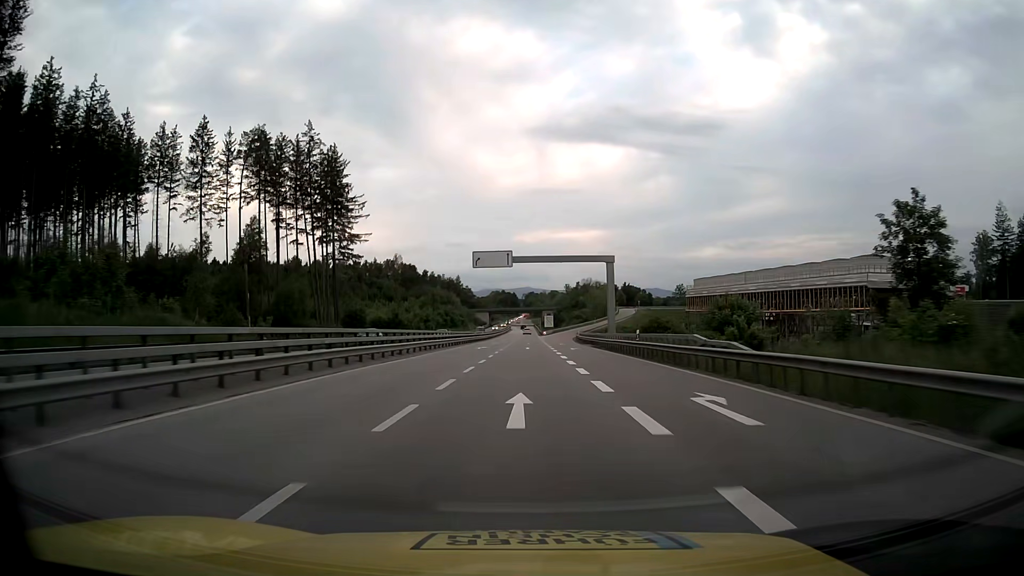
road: trunk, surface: asphalt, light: Day
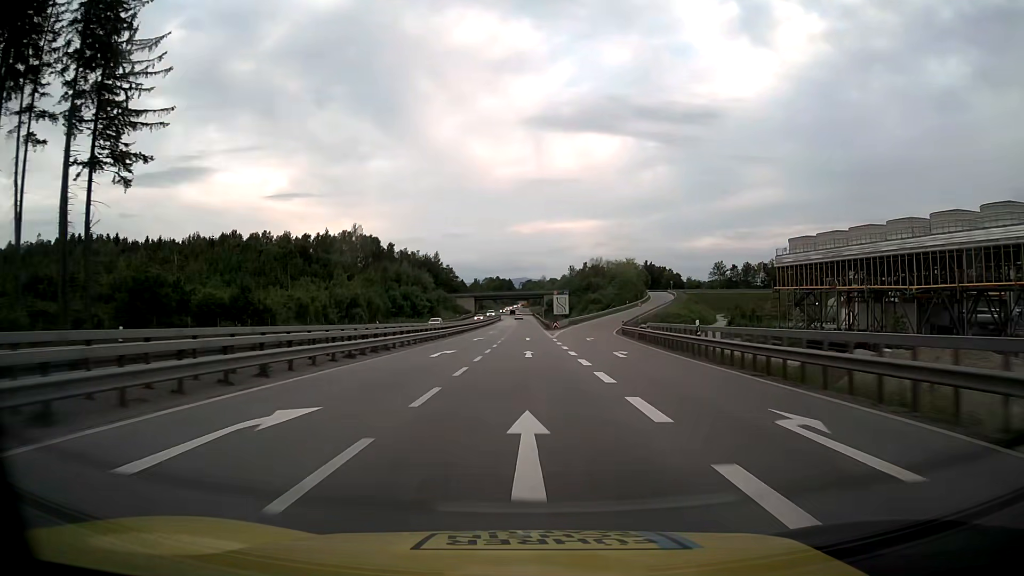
(+0.1, +64.0) m; 0°
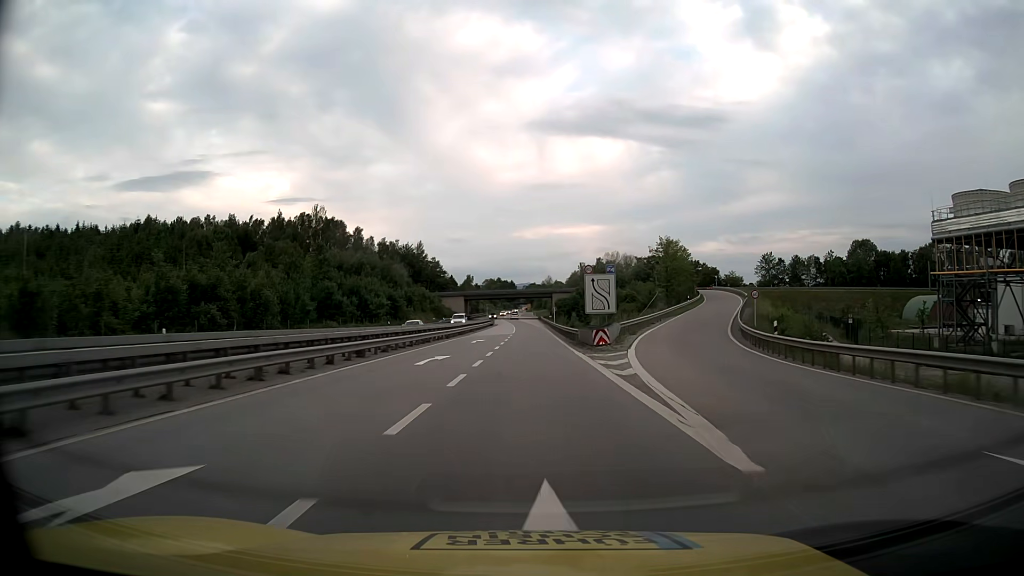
(-0.1, +44.5) m; 0°
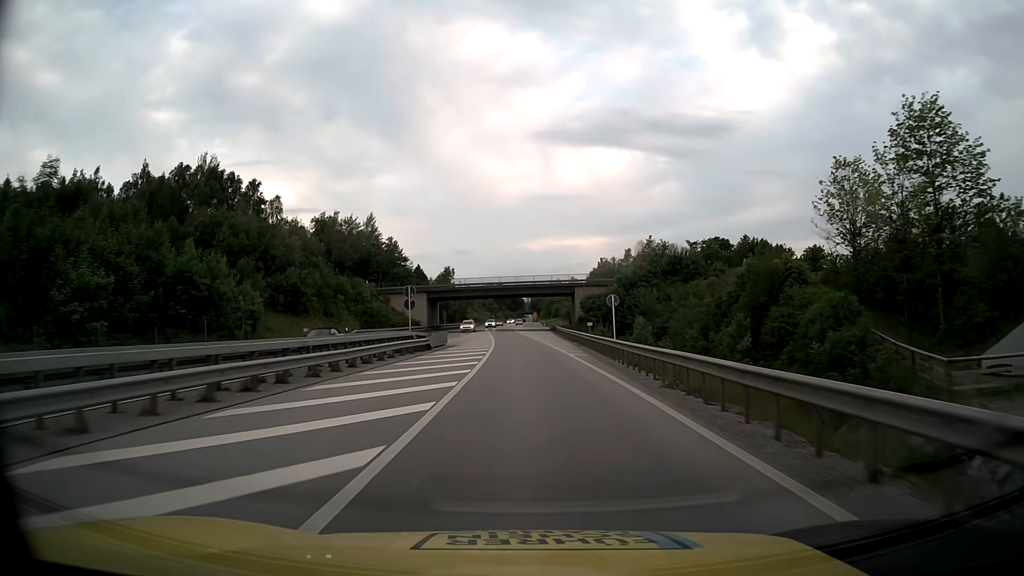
(+0.1, +67.2) m; 0°
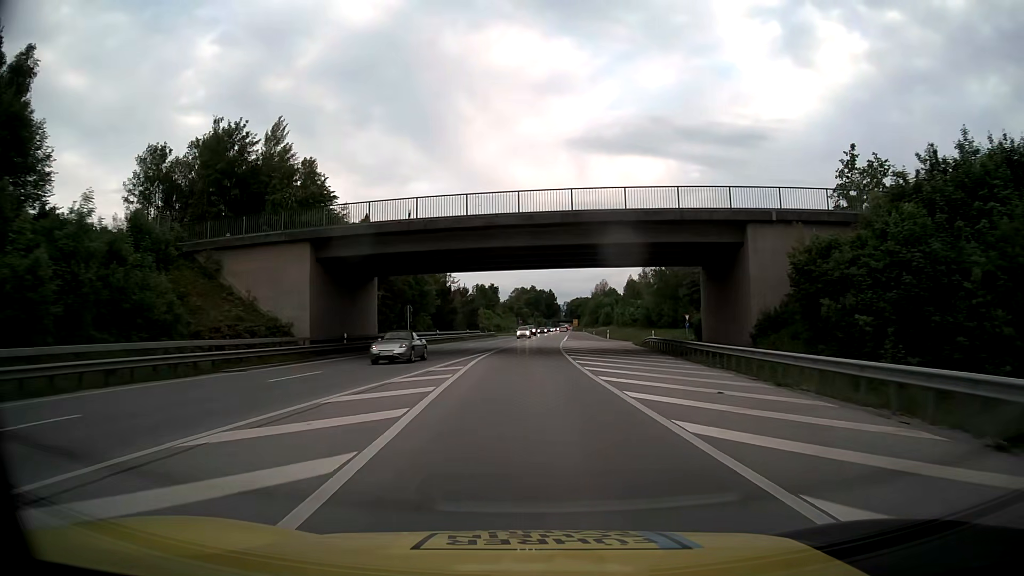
(-2.2, +66.2) m; -3°
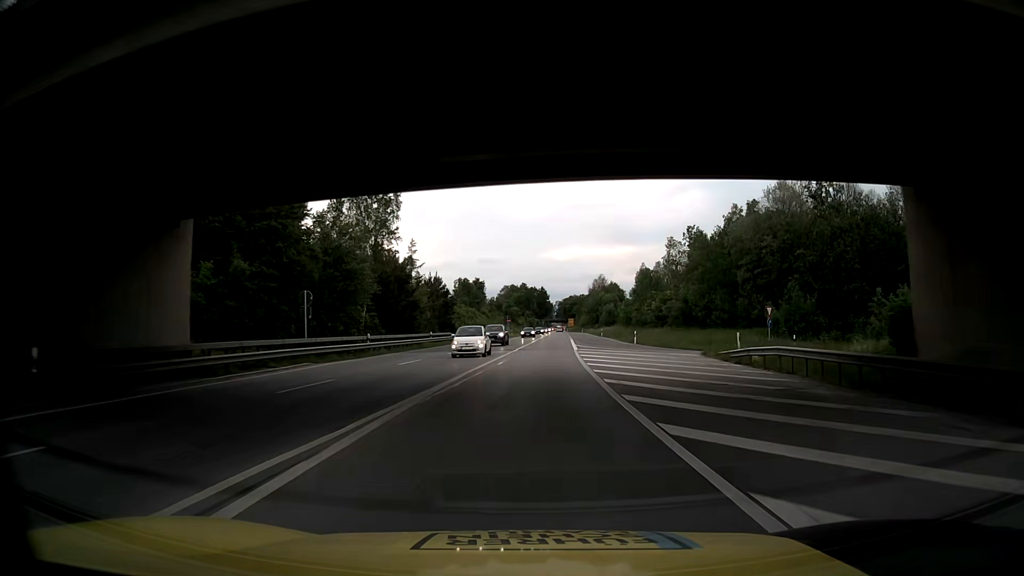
(0.0, +26.3) m; +1°
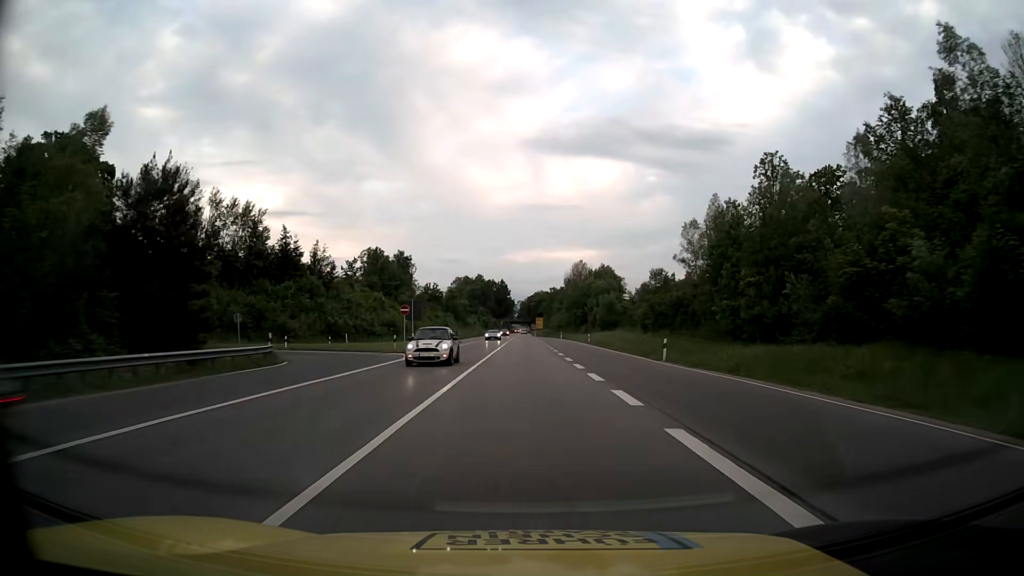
(+2.3, +65.4) m; +3°
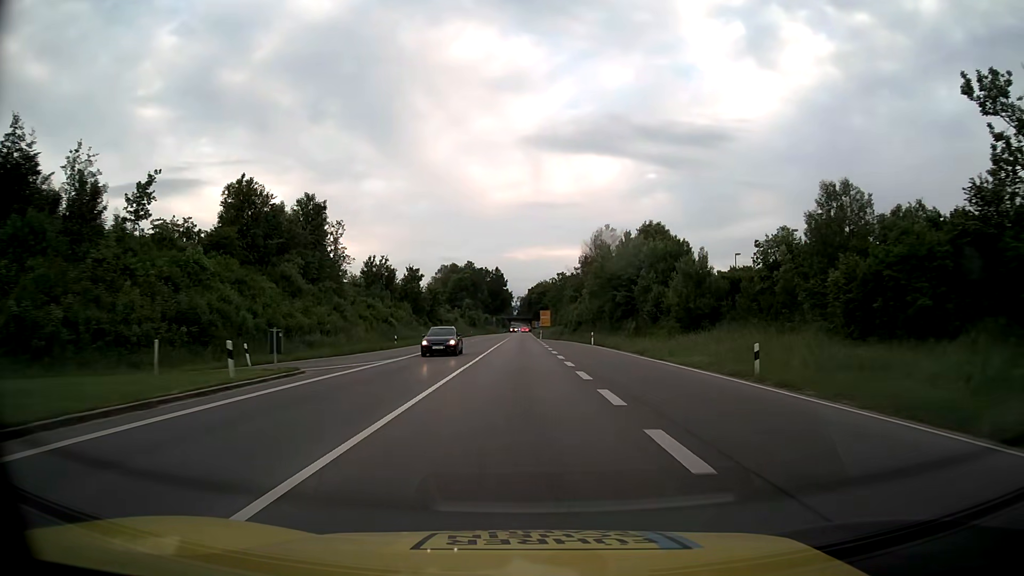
(+0.2, +53.0) m; 0°
(0, +10) (0, +20) (0, +30) (0, +40) (0, +50) (0, +60) (0, +70) (0, +80) (0, +90) (-1, +100) m
